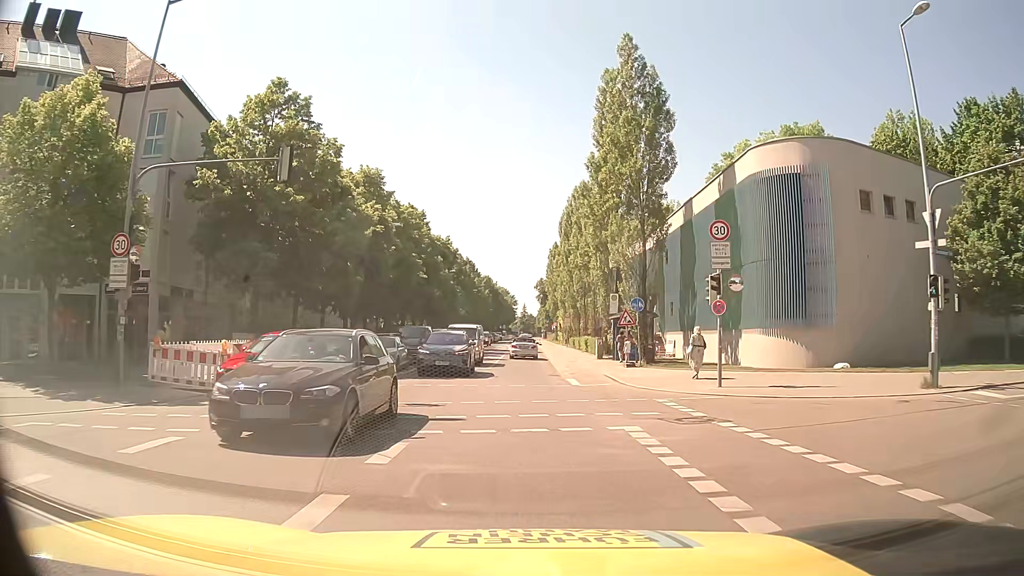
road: secondary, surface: asphalt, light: Day
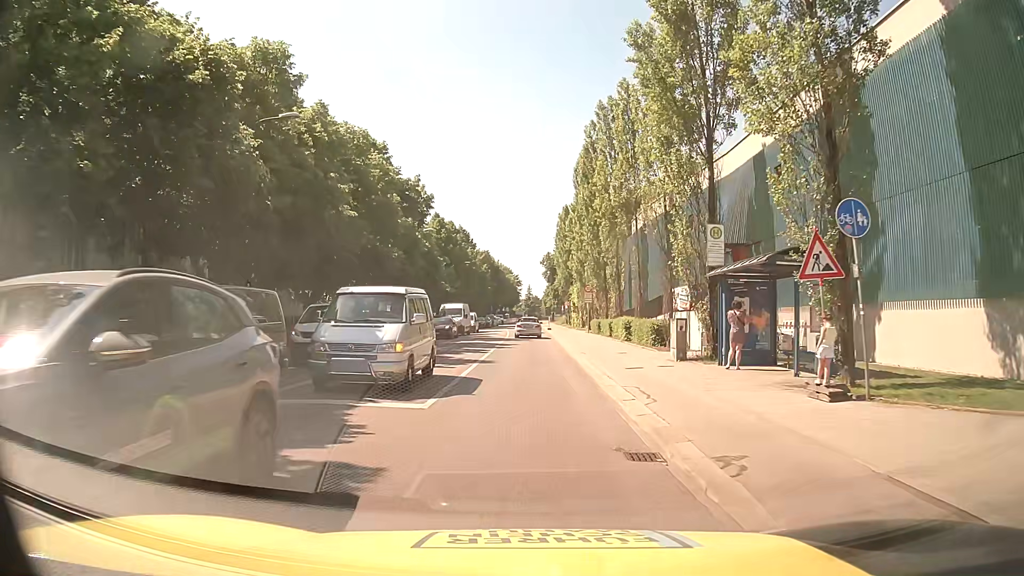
(0.0, +20.1) m; 0°
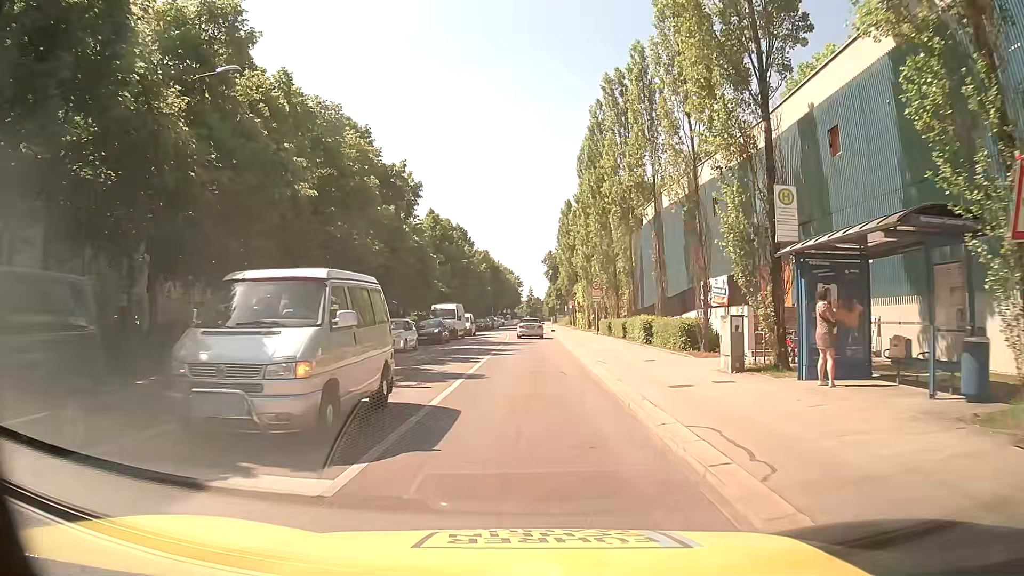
(0.0, +5.2) m; -1°
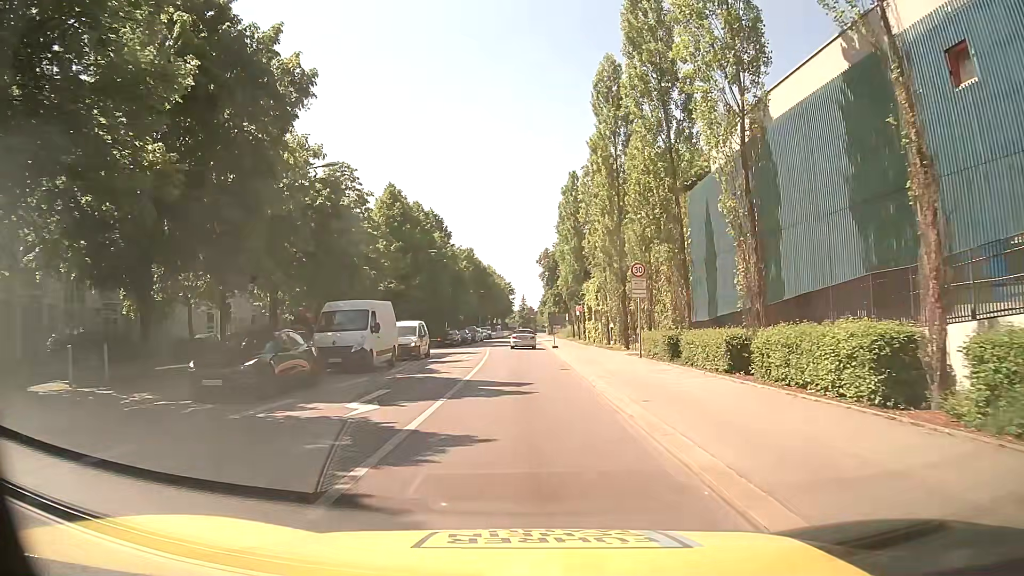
(+0.1, +20.9) m; +1°
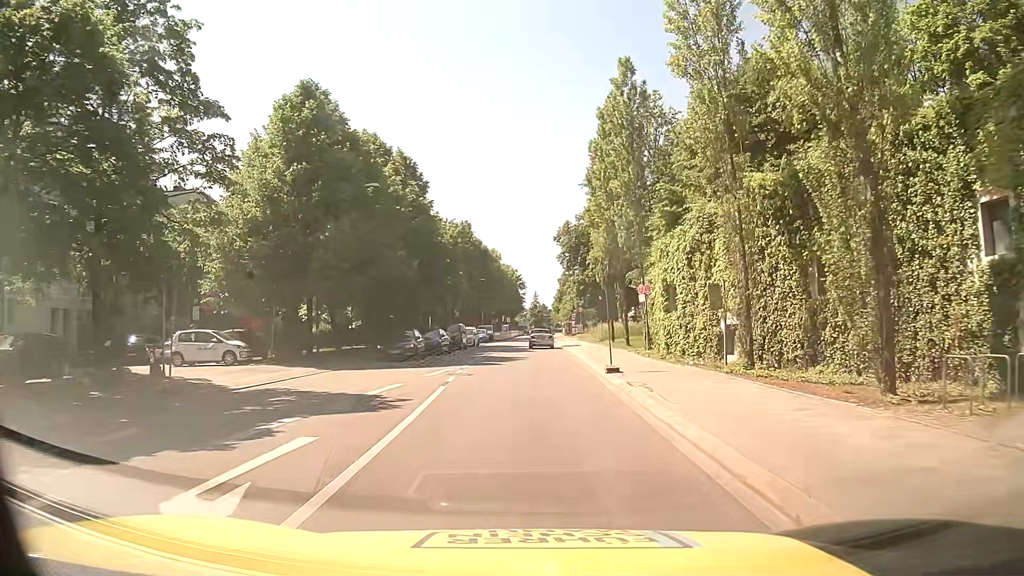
(-0.5, +26.7) m; -2°
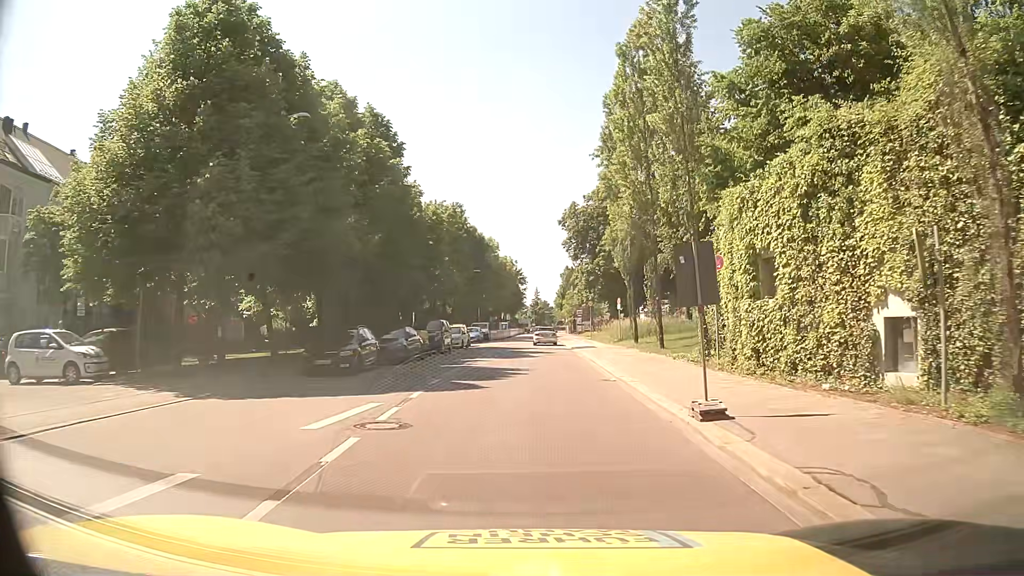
(0.0, +10.8) m; +1°
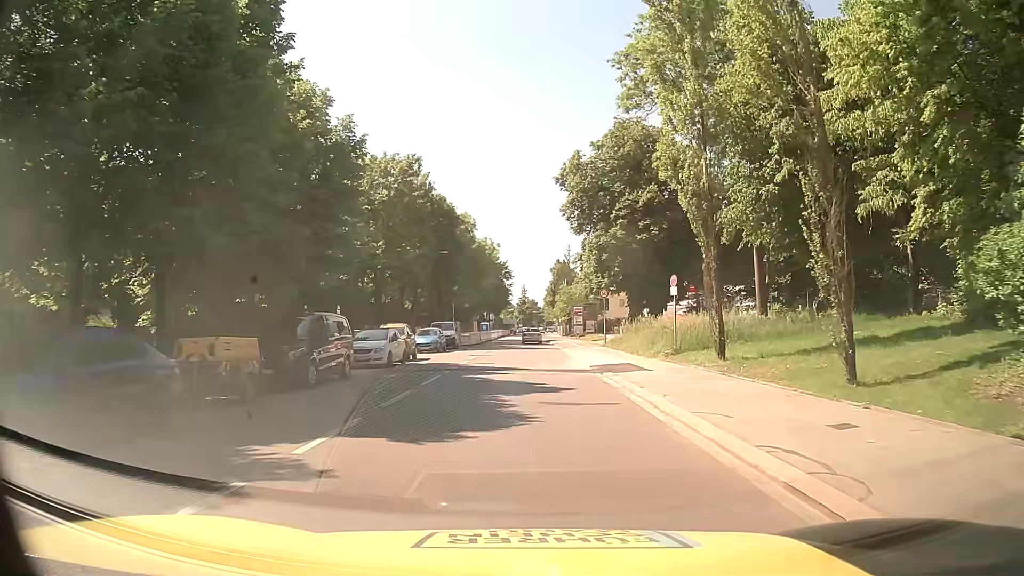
(+0.1, +20.5) m; +1°
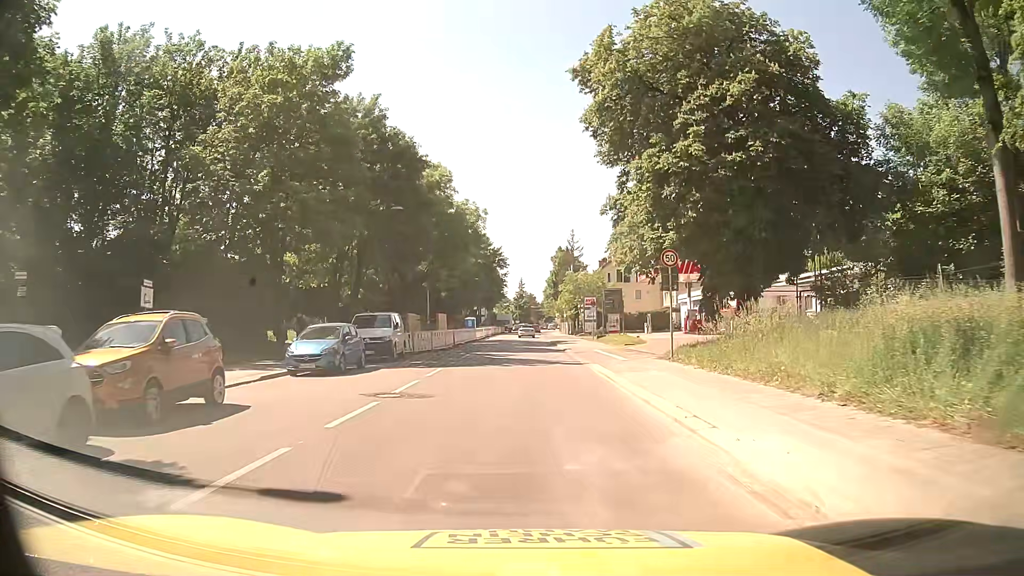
(0.0, +21.1) m; 0°
(0, +10) (0, +20) (0, +30) (0, +40) (0, +50) (0, +60) (0, +70) (0, +80) (0, +90) (0, +100) m
